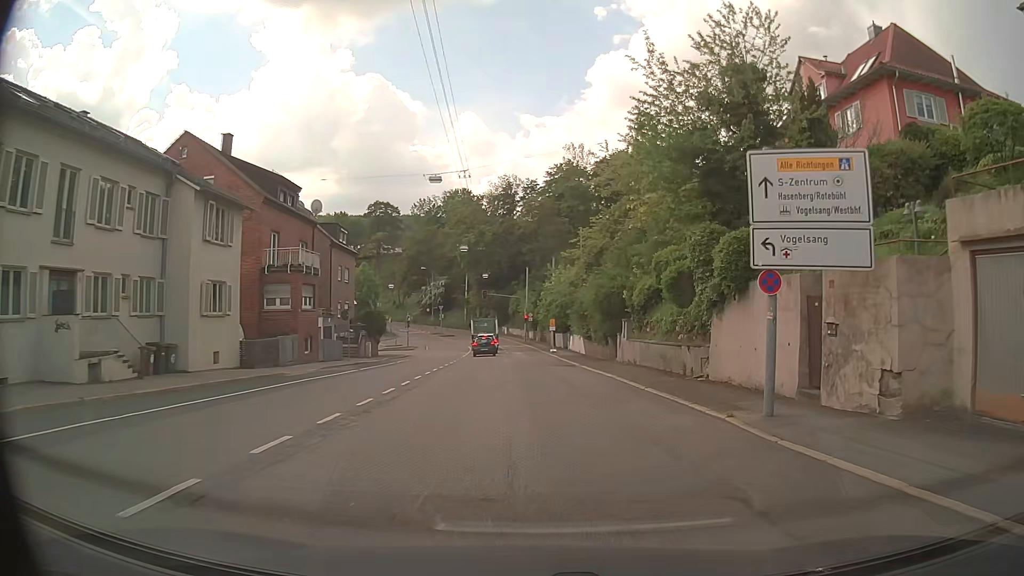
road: secondary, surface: asphalt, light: Day
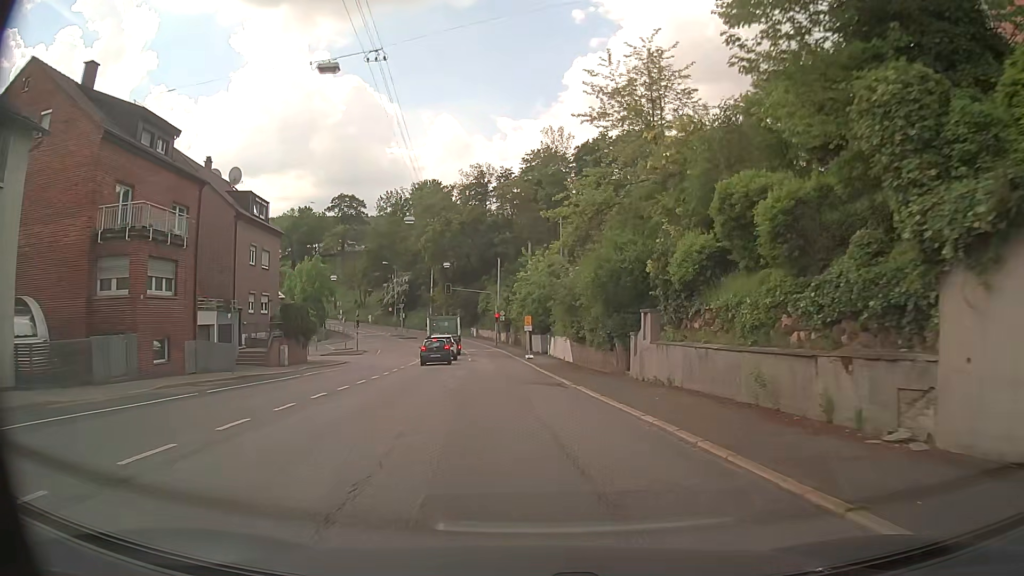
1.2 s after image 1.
(+0.4, +12.9) m; +2°
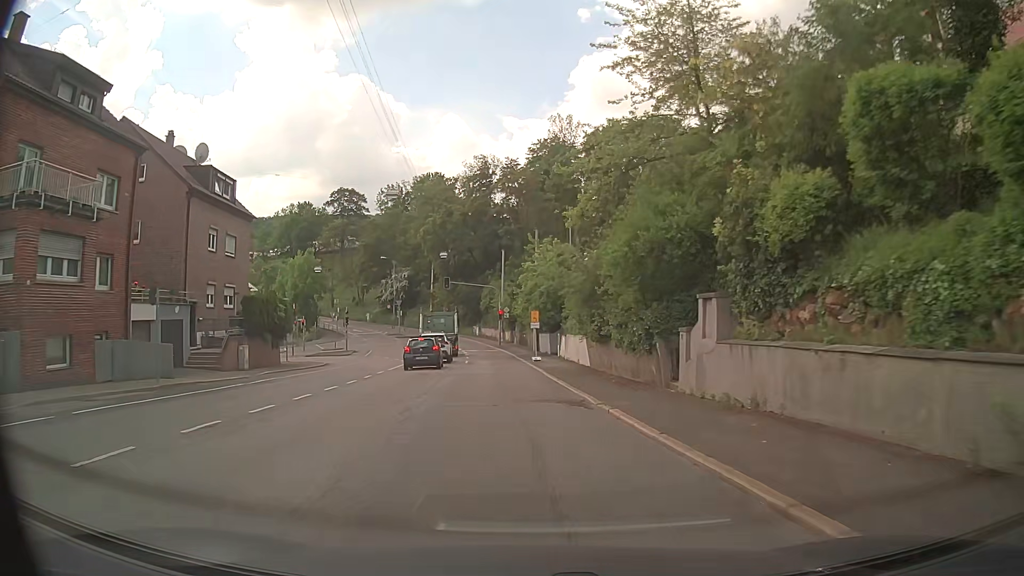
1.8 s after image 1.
(0.0, +6.5) m; -1°
(0, +10) (0, +20) (-1, +30) (-2, +40) (-3, +50) (-4, +60) (-7, +69) (-10, +79) (-14, +88) (-20, +96) m
